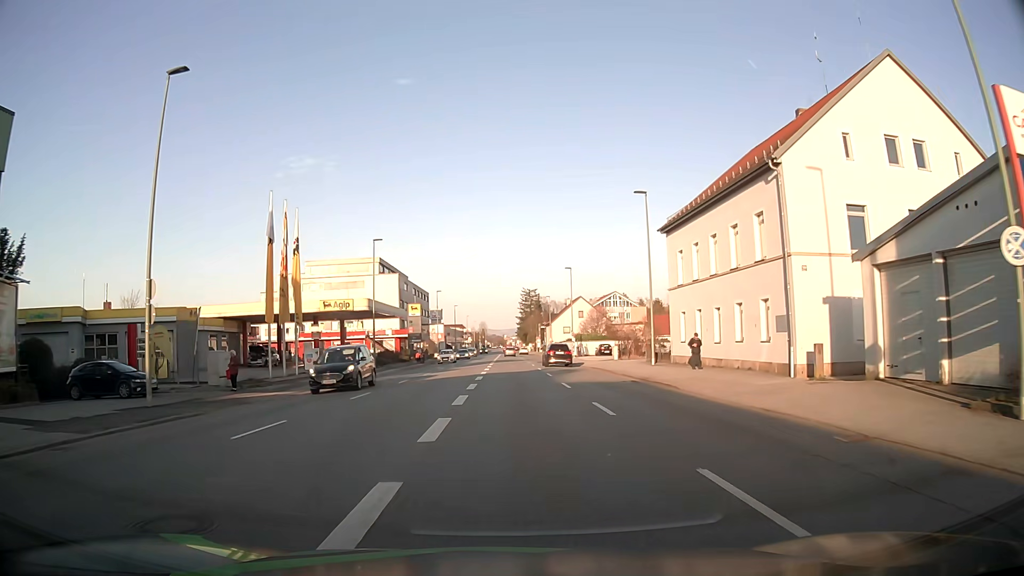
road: tertiary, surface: asphalt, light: Day
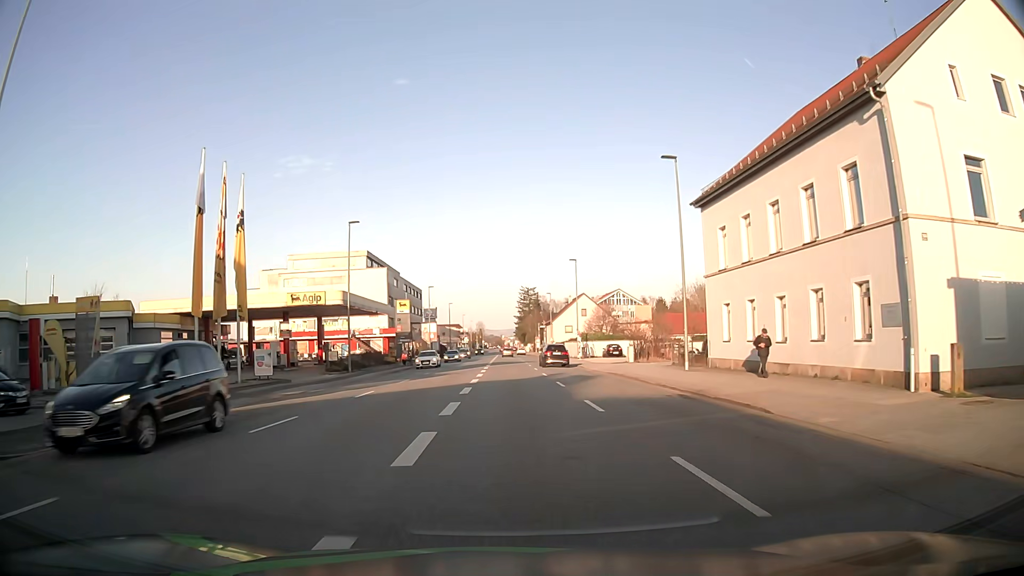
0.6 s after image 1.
(0.0, +8.0) m; 0°
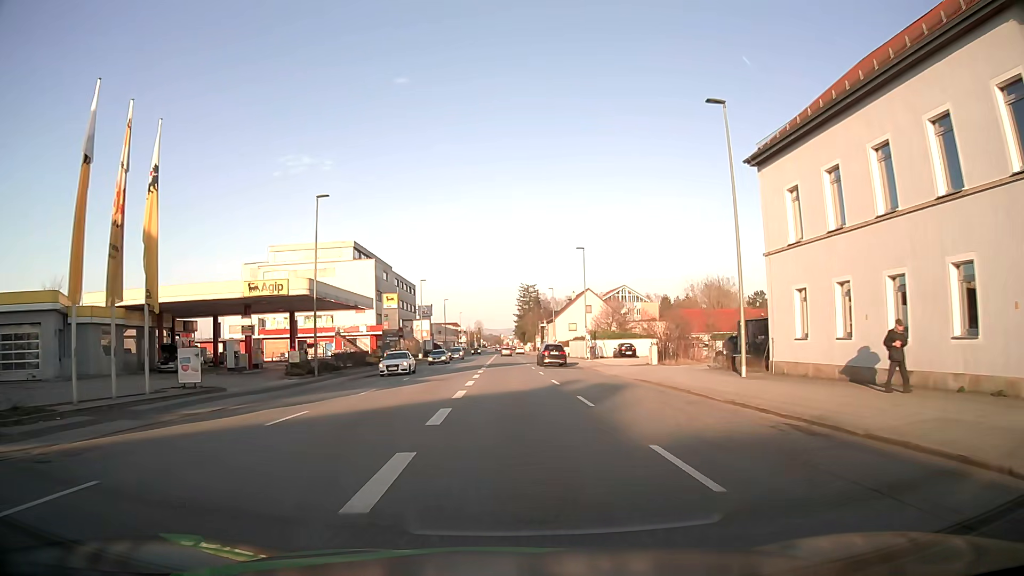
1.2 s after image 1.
(0.0, +8.0) m; 0°
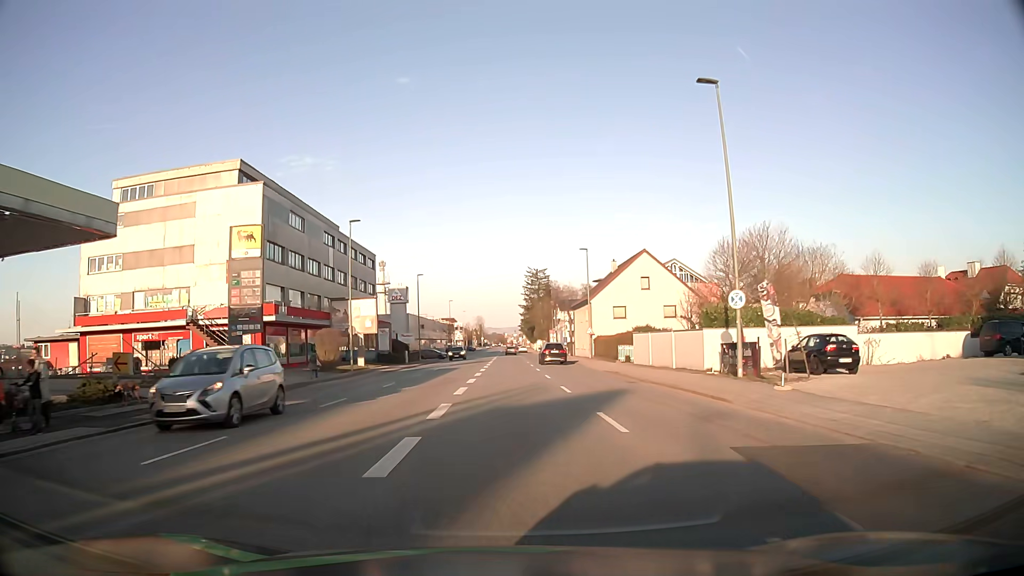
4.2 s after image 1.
(-0.1, +41.0) m; 0°
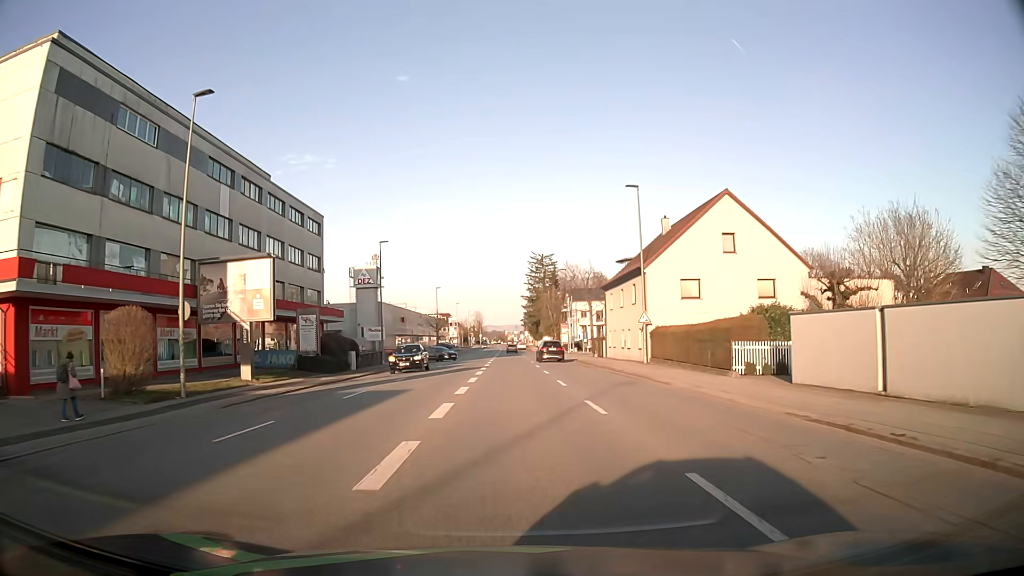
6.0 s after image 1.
(0.0, +24.7) m; 0°
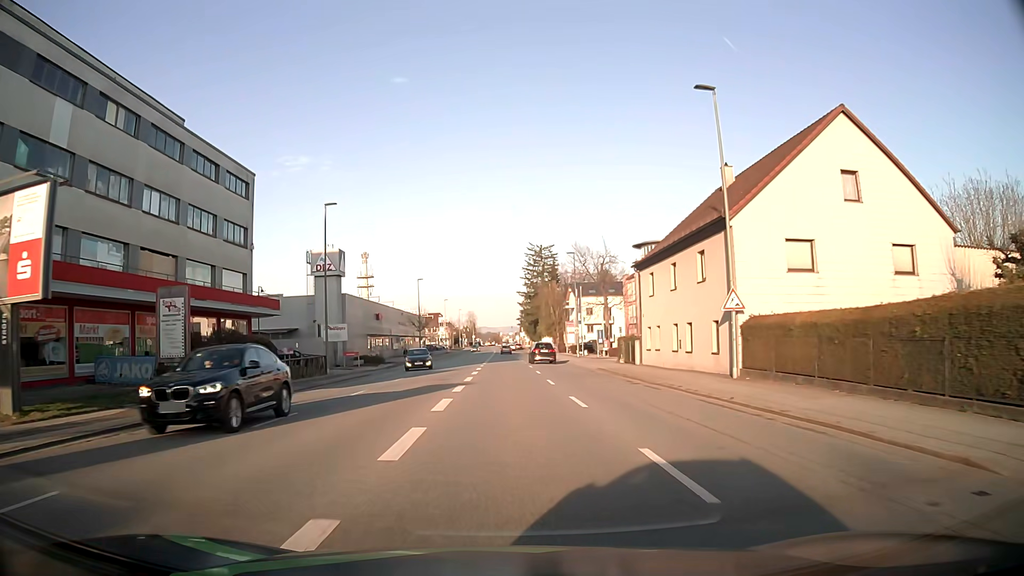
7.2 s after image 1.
(+0.1, +16.2) m; 0°
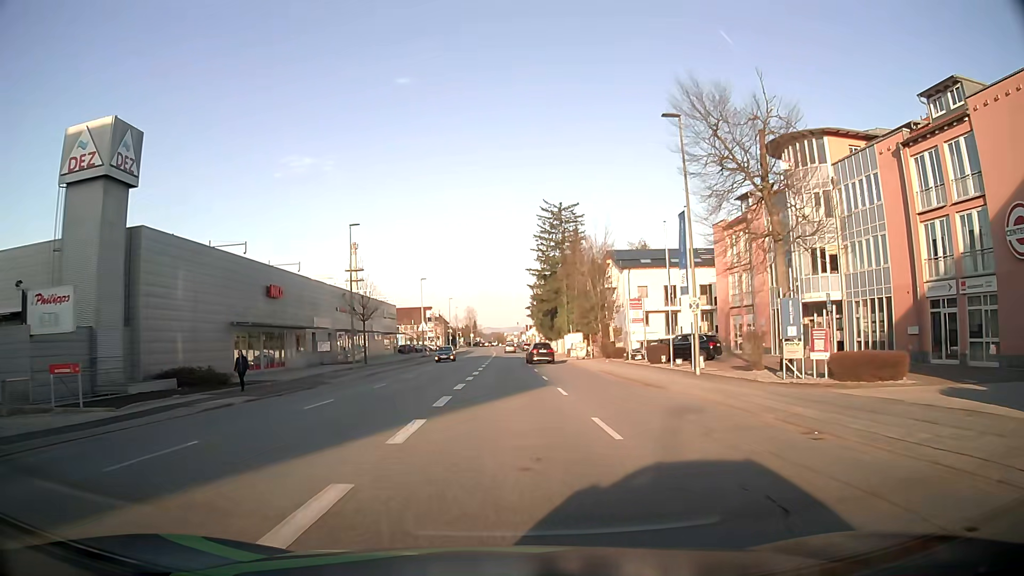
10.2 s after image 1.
(0.0, +40.9) m; 0°
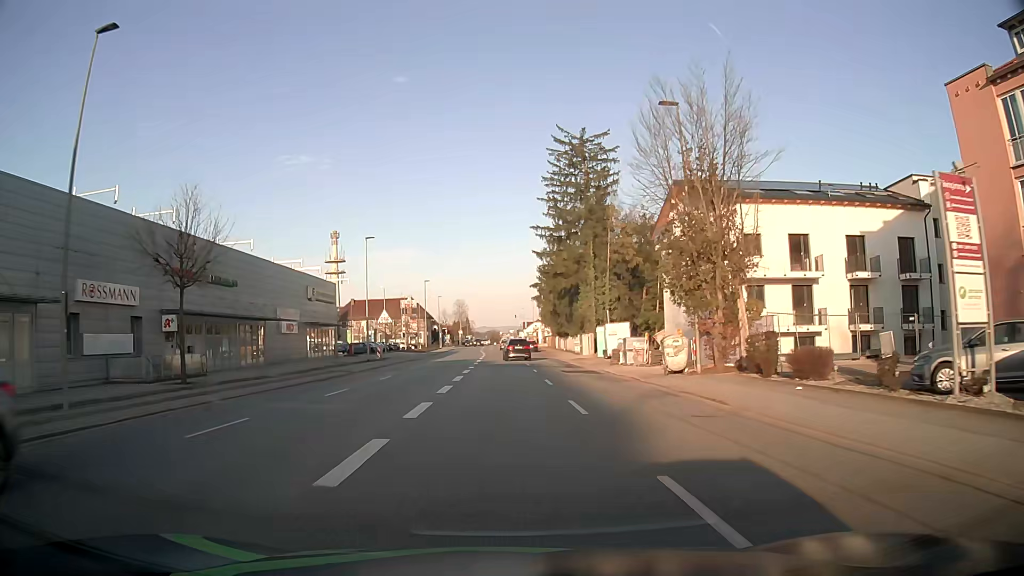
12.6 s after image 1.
(0.0, +33.2) m; 0°
(0, +10) (0, +20) (0, +30) (0, +40) (0, +50) (0, +60) (0, +70) (0, +80) (0, +90) (0, +100) m
